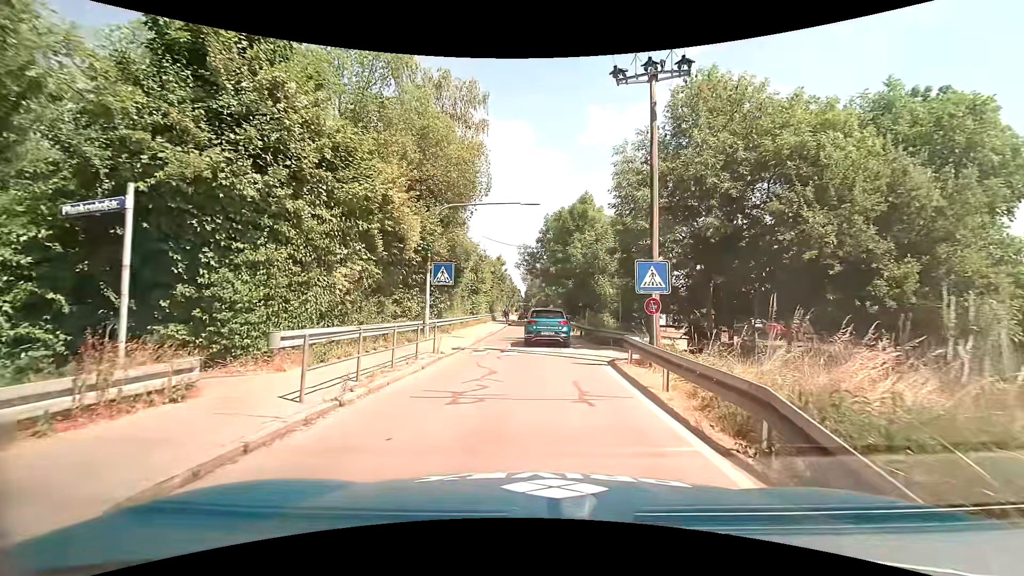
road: unclassified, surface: asphalt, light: Day
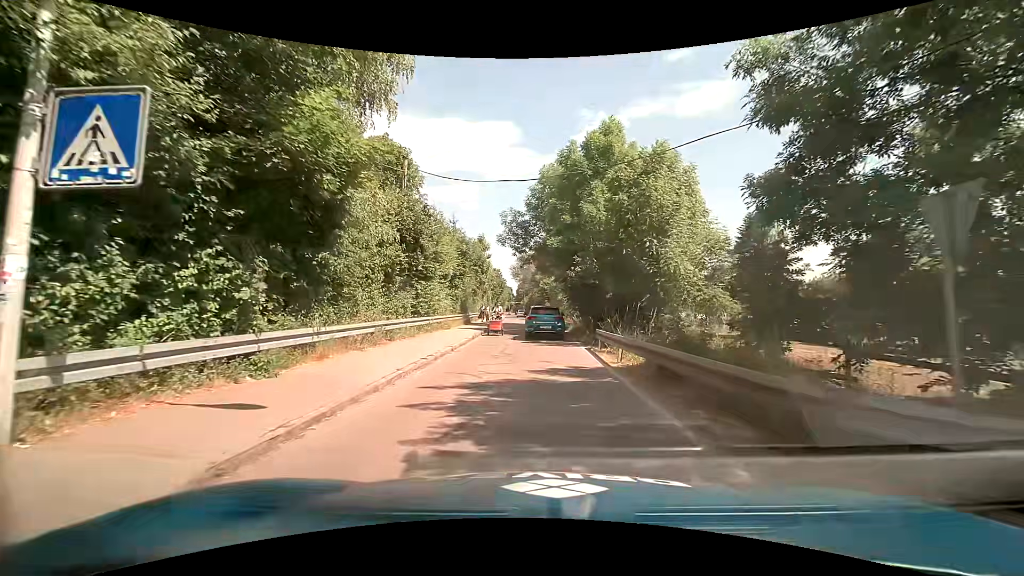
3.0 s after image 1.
(0.0, +16.8) m; +1°
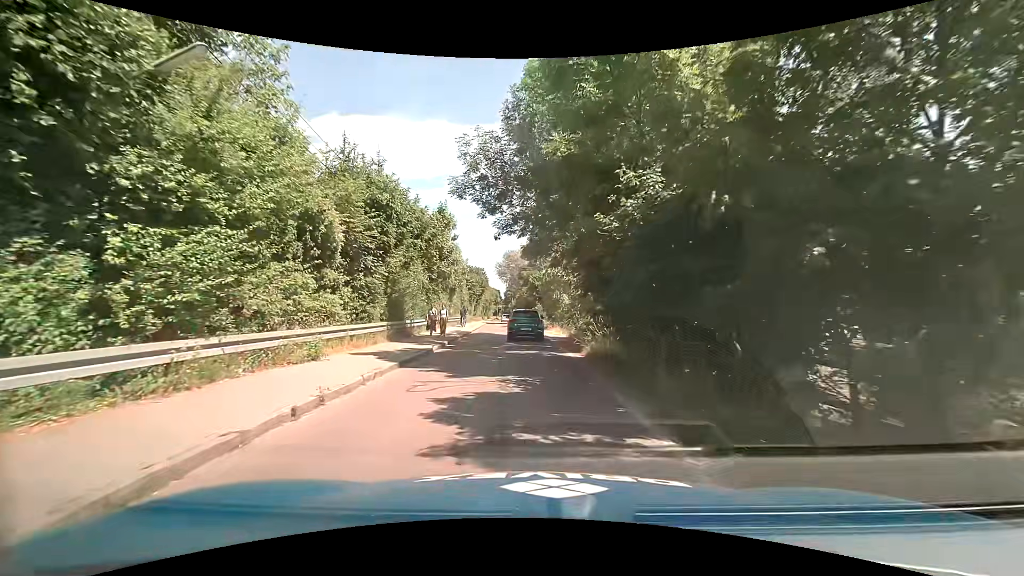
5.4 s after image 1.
(+0.1, +15.8) m; 0°
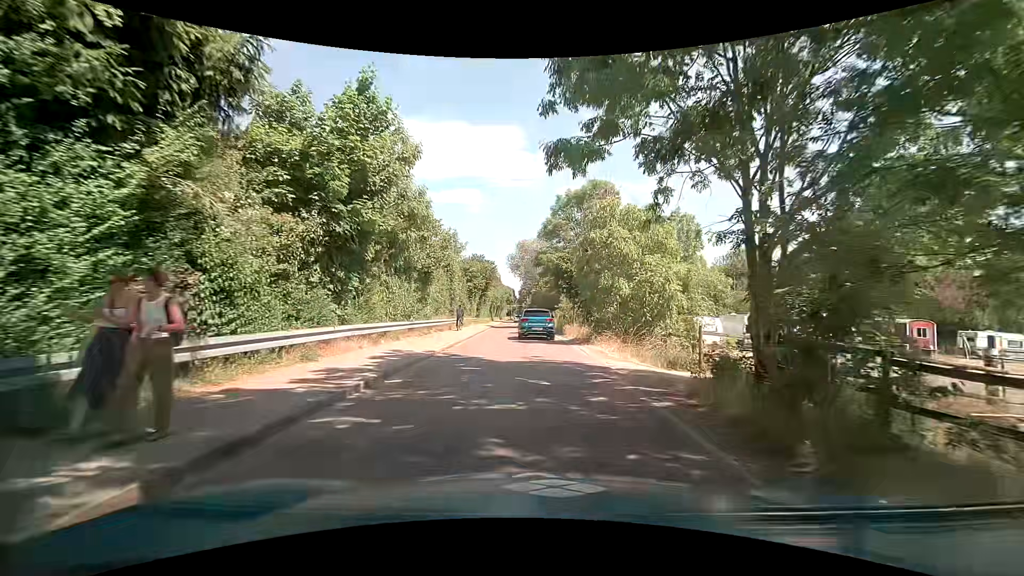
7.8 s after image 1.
(-0.4, +17.4) m; -1°
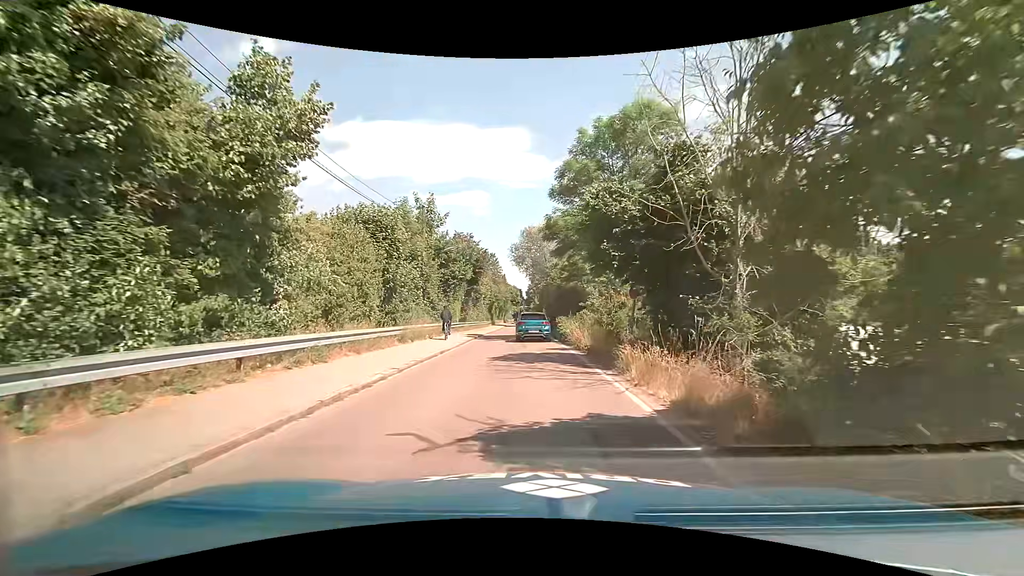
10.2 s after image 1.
(0.0, +17.4) m; -1°
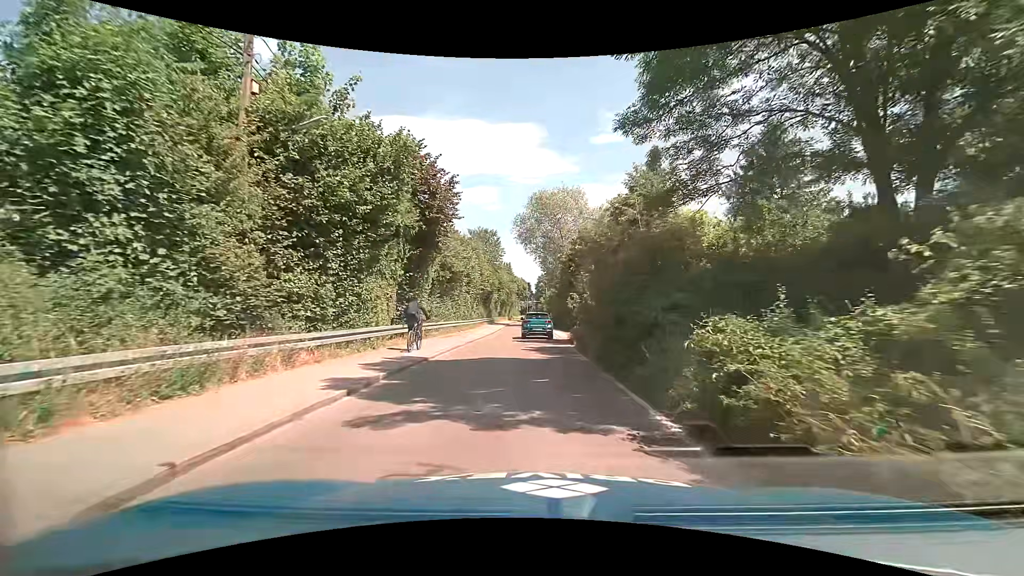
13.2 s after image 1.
(-0.3, +21.3) m; -1°
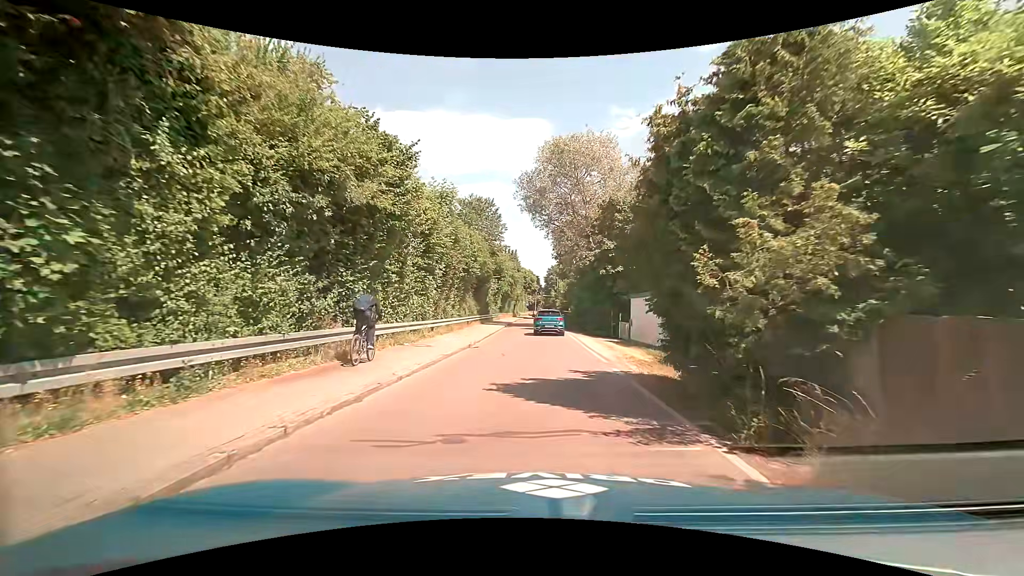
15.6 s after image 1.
(-0.2, +16.8) m; -1°
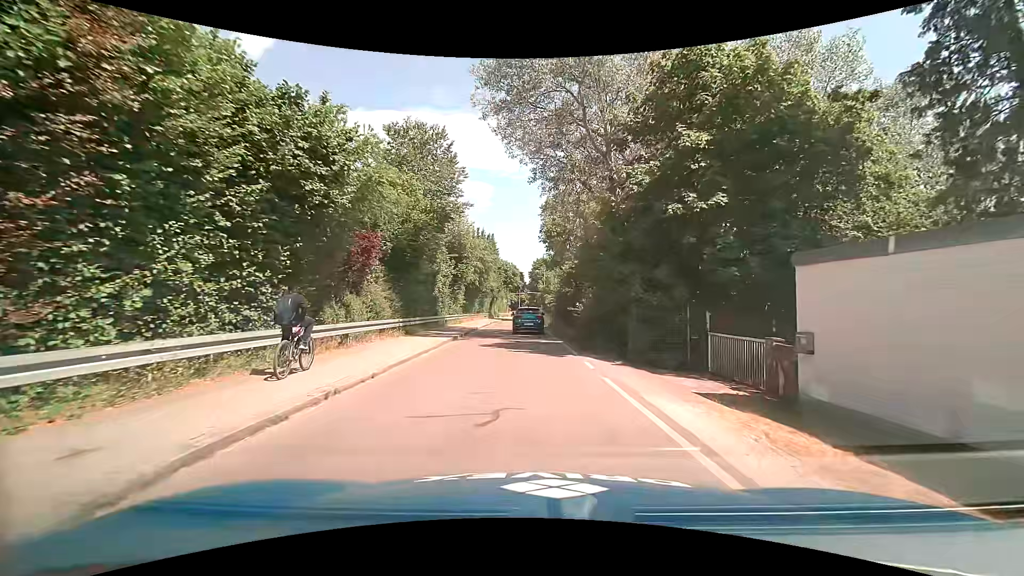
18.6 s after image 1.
(+0.5, +20.6) m; +1°
(0, +10) (0, +20) (0, +30) (0, +40) (0, +50) (0, +60) (0, +70) (+1, +80) (+1, +90) (+1, +100) m
